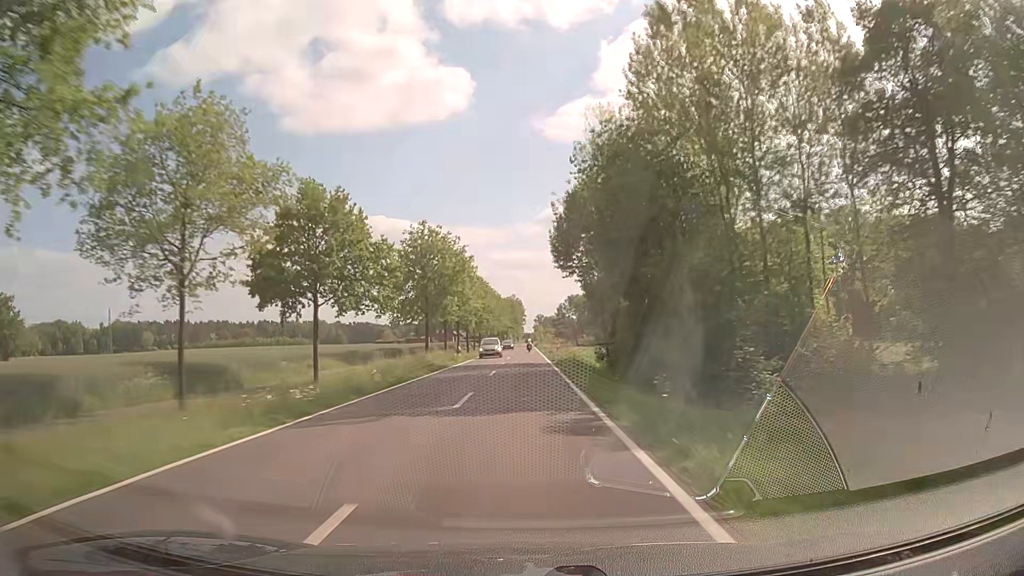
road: secondary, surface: asphalt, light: Day
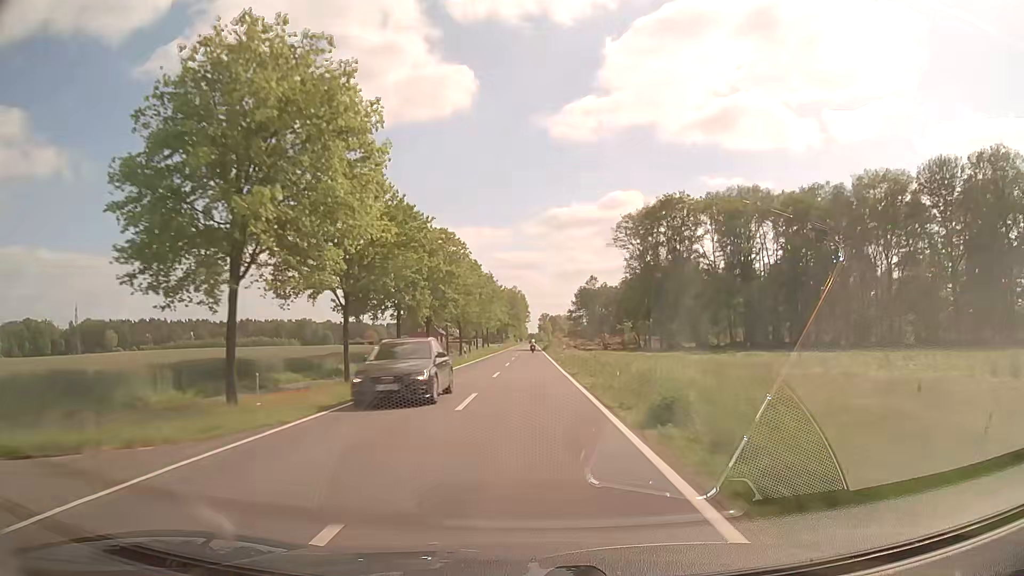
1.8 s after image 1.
(-0.1, +48.9) m; 0°
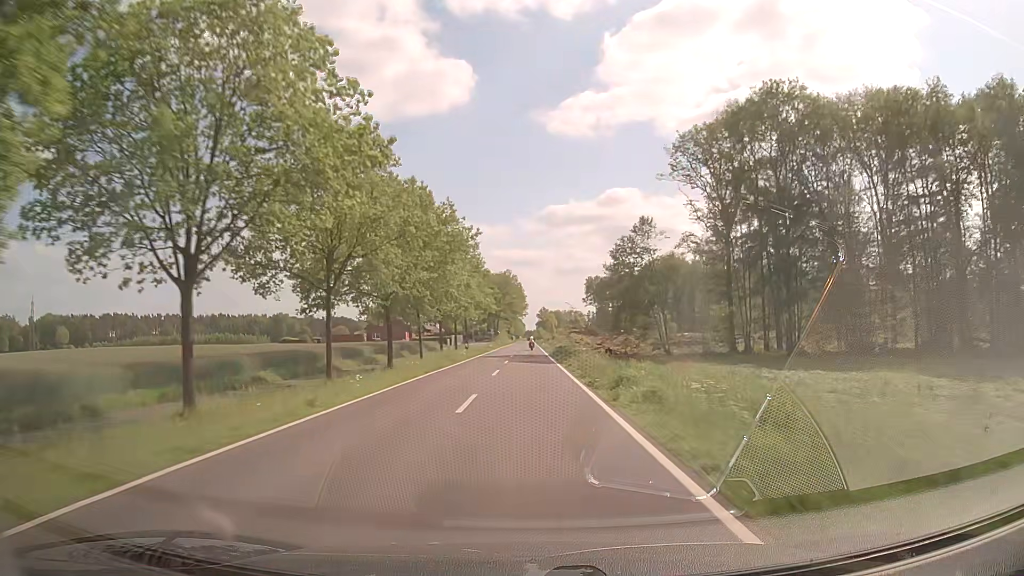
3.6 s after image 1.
(+0.1, +48.8) m; 0°
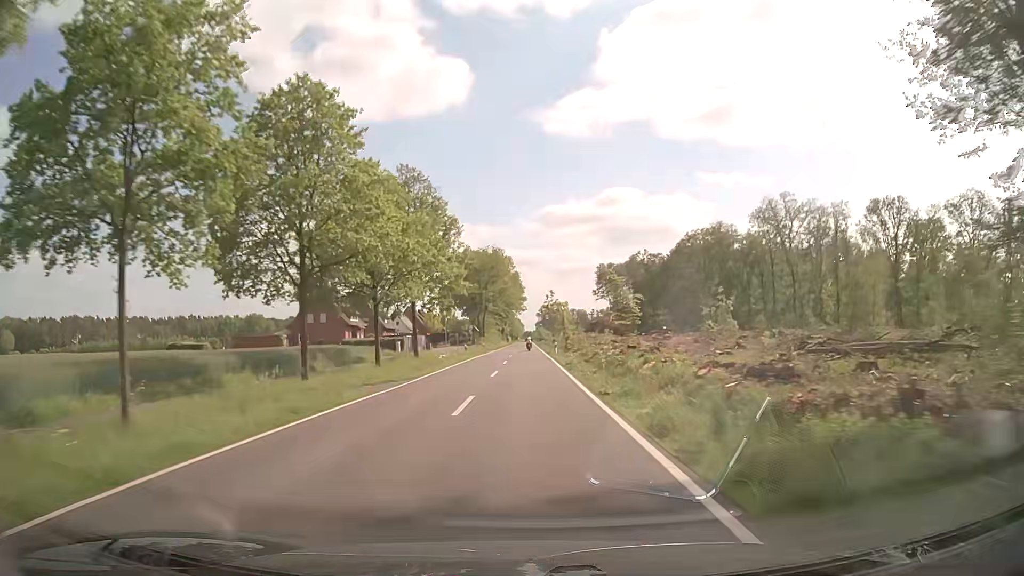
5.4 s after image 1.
(0.0, +48.8) m; 0°
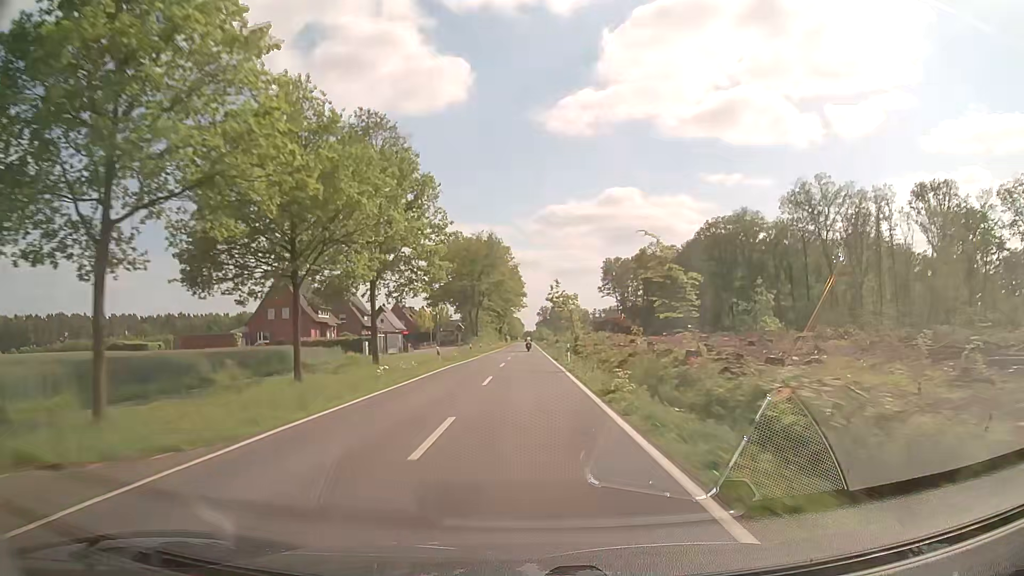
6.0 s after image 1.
(0.0, +16.2) m; 0°
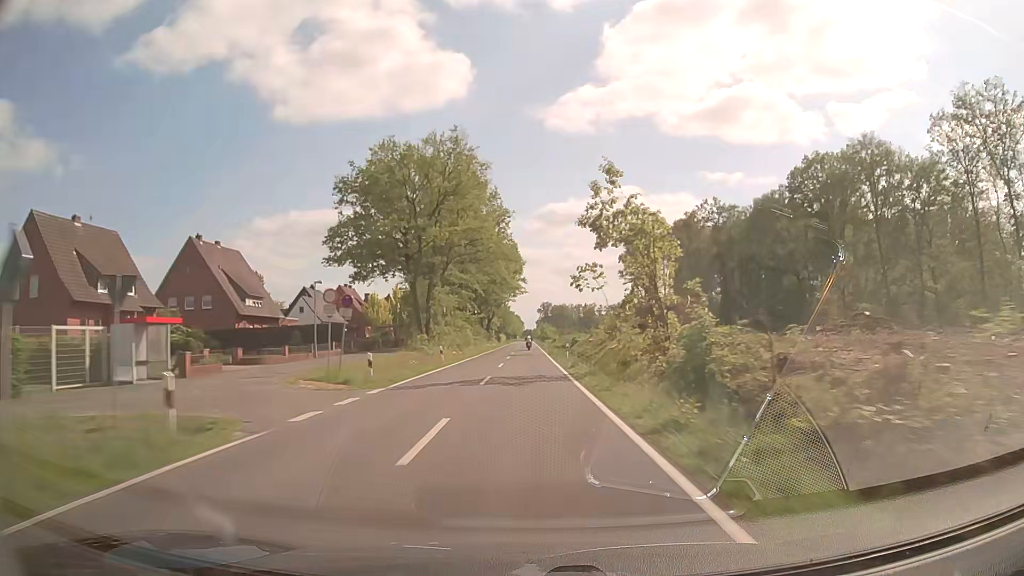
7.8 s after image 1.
(0.0, +48.6) m; 0°
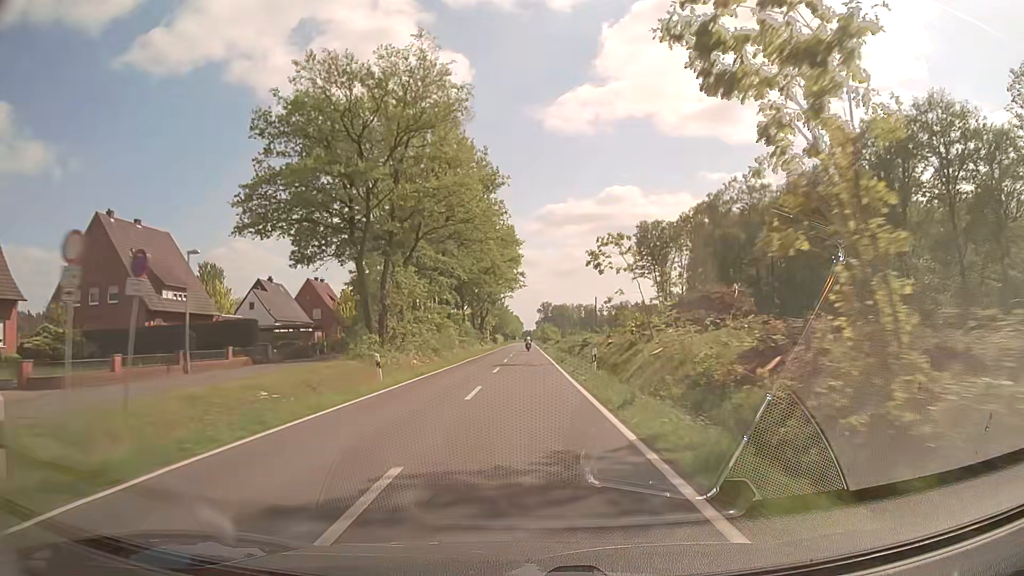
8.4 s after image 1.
(0.0, +16.2) m; 0°
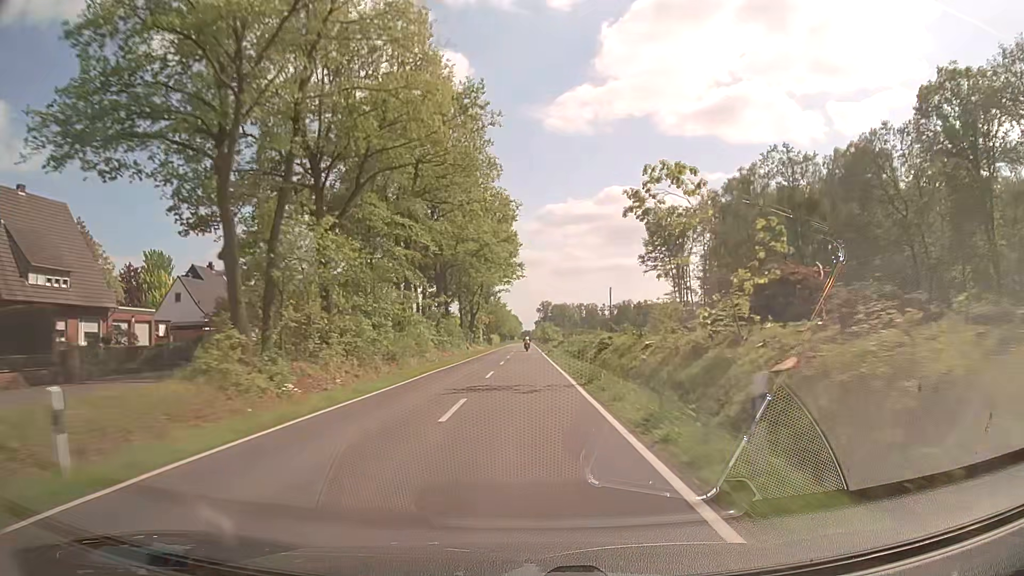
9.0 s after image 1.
(0.0, +16.2) m; 0°
(0, +10) (0, +20) (0, +30) (0, +40) (0, +50) (0, +60) (0, +70) (0, +80) (0, +90) (0, +100) m
